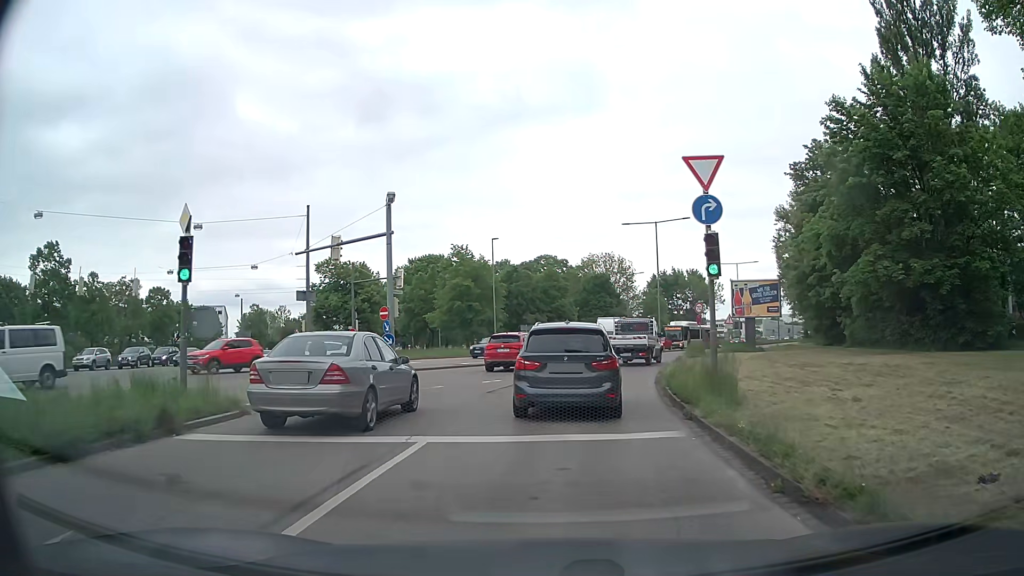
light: Day
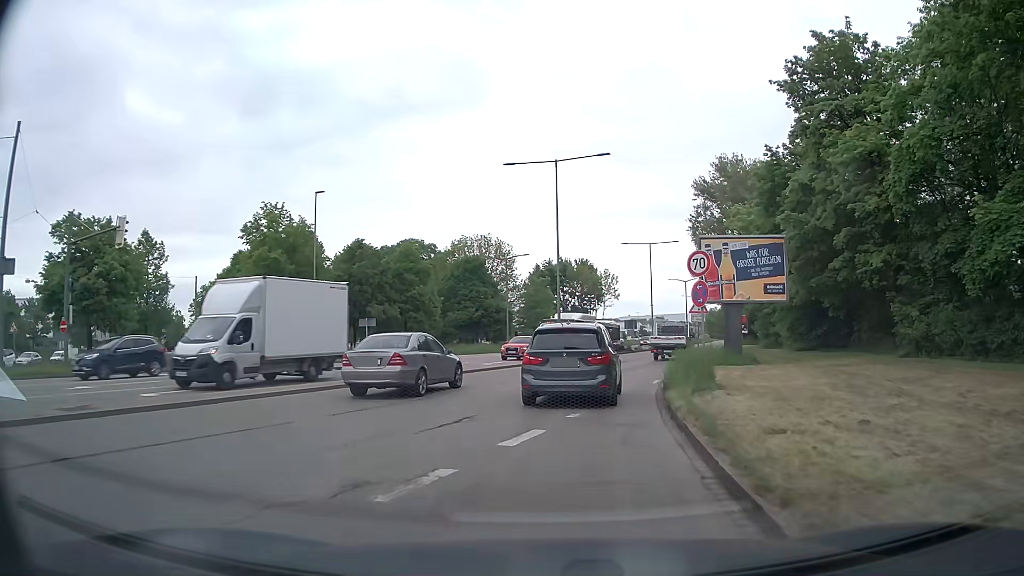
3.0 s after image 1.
(+2.2, +23.4) m; +10°
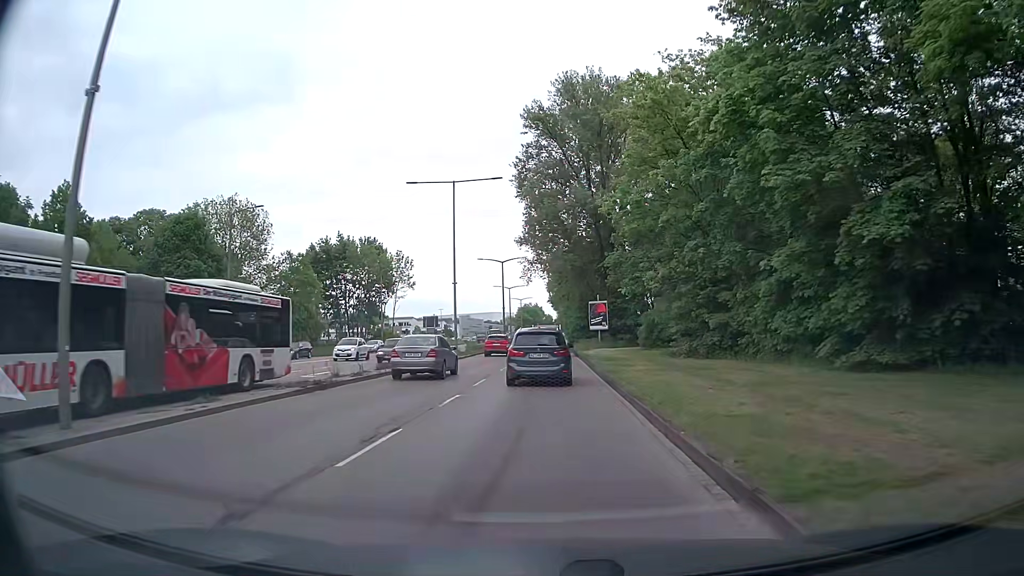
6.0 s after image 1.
(+5.0, +32.3) m; +16°
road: primary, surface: asphalt
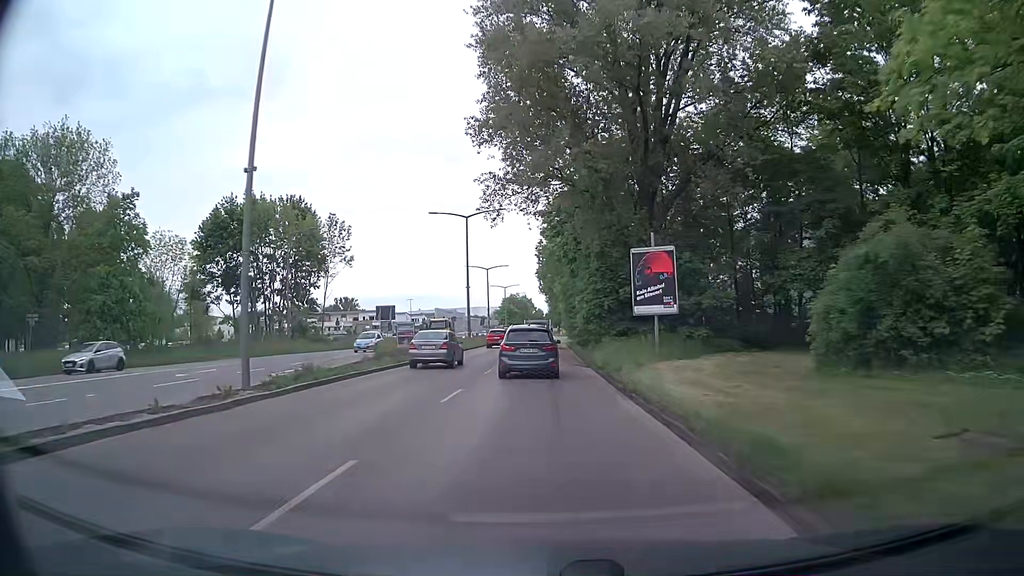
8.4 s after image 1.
(+0.4, +32.7) m; +1°
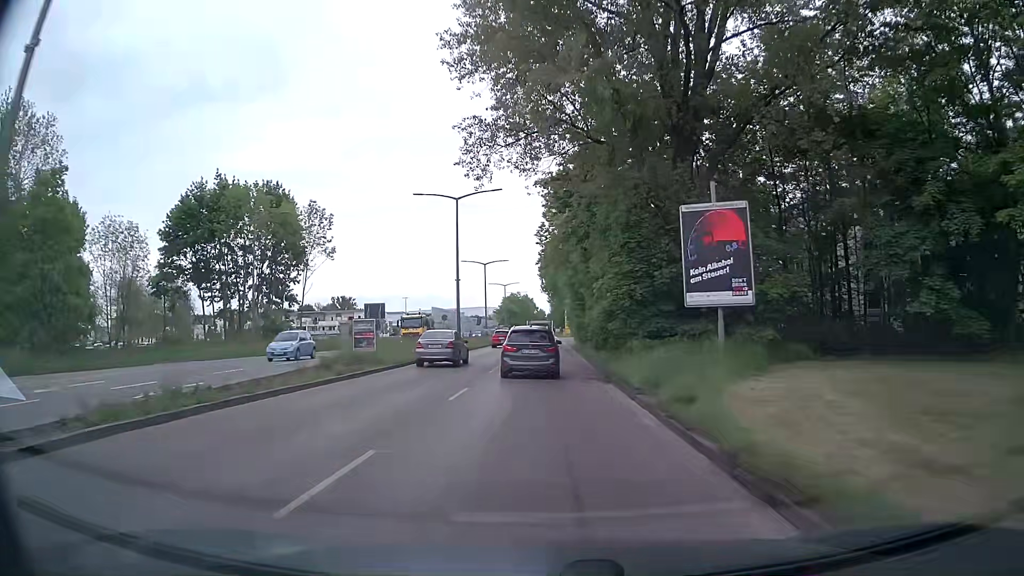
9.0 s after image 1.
(-0.1, +8.4) m; 0°
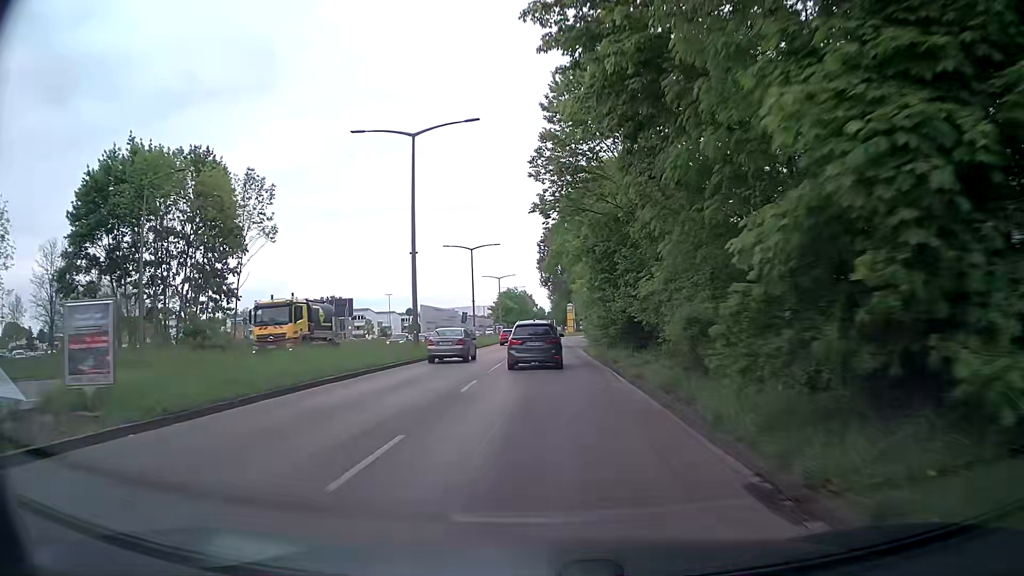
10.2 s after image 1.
(-0.1, +17.2) m; 0°
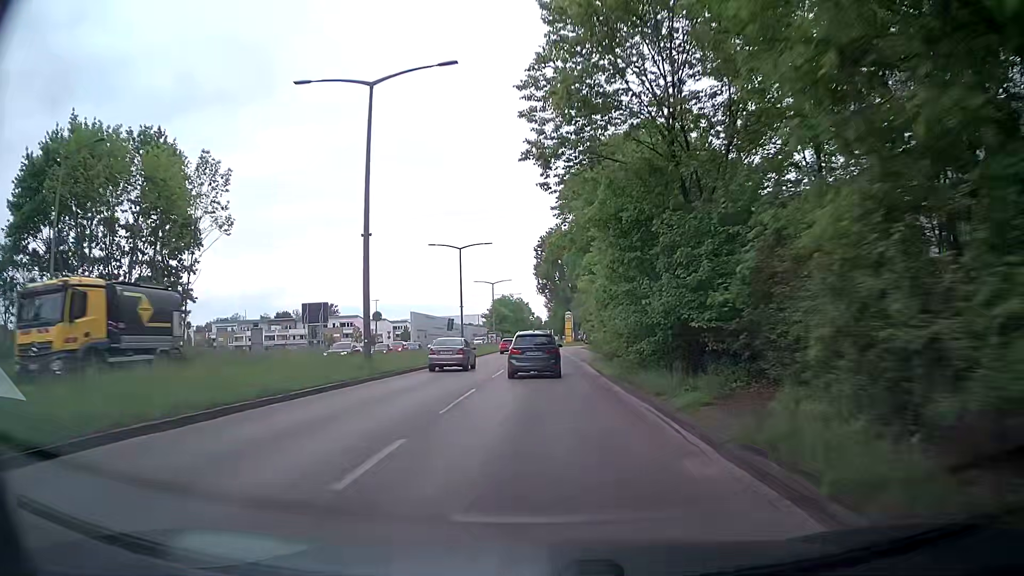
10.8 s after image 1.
(-0.1, +8.8) m; -1°
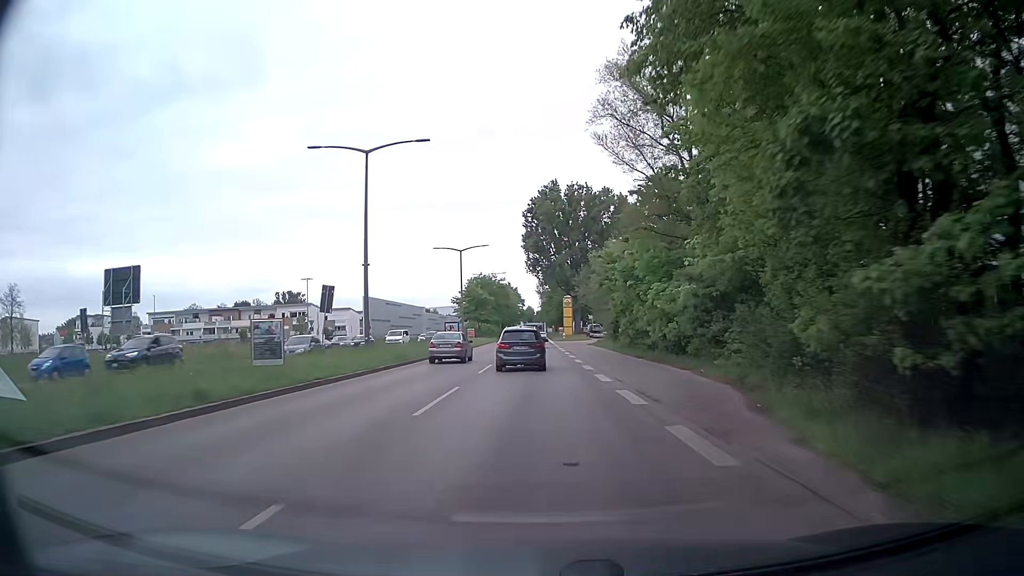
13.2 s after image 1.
(+0.5, +36.9) m; +1°
(0, +10) (0, +20) (0, +30) (0, +40) (0, +50) (-1, +60) (-1, +70) (-1, +80) (-1, +90) (-1, +100) m
